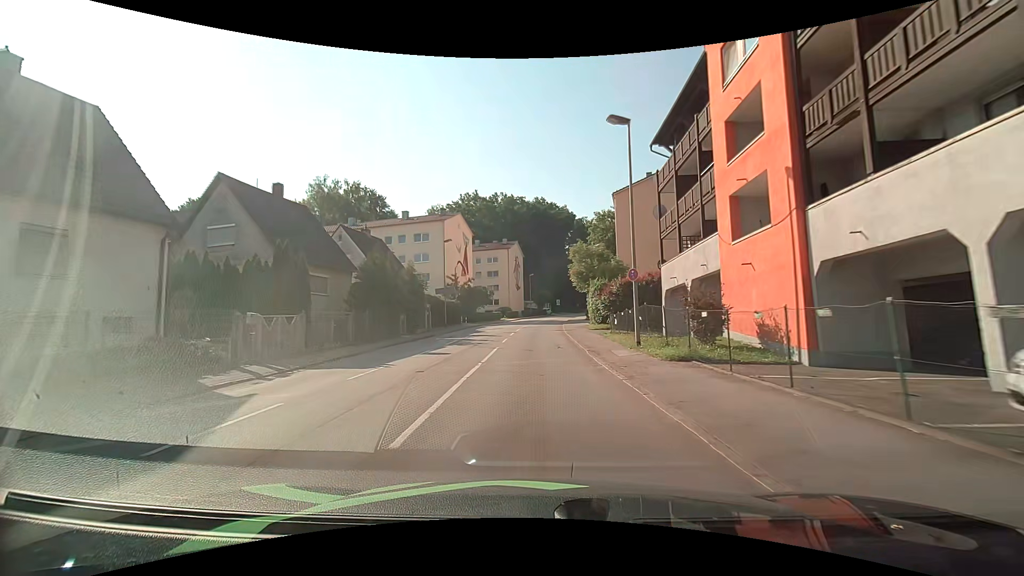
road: tertiary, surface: asphalt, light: Day
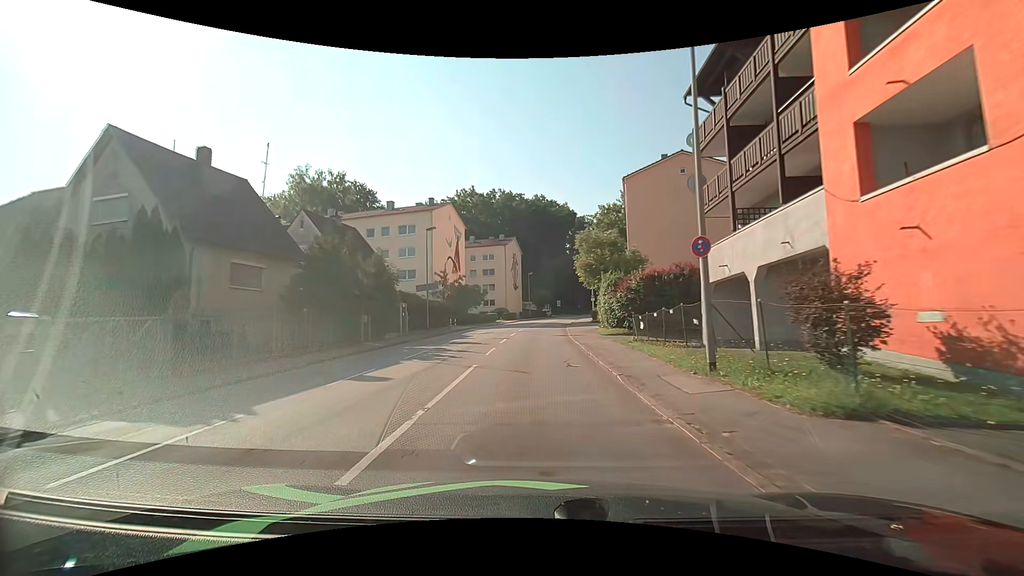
(0.0, +7.0) m; 0°
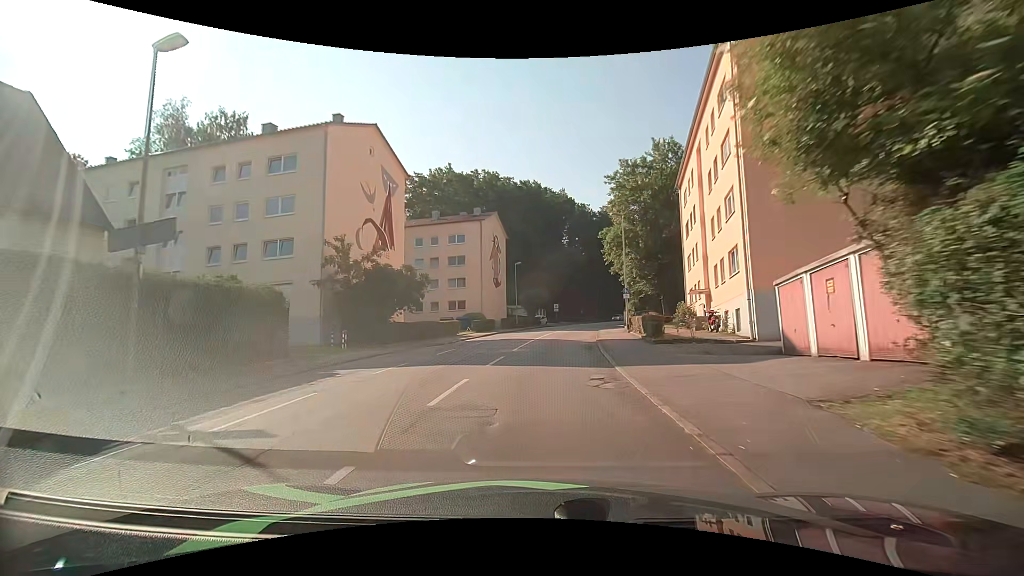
(+0.2, +27.5) m; +1°
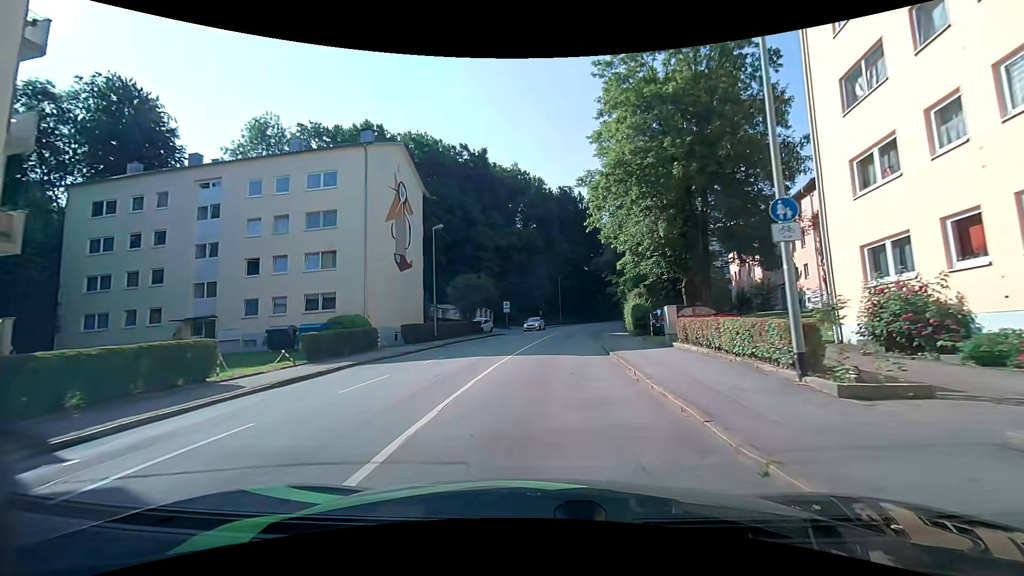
(+0.9, +26.6) m; +6°
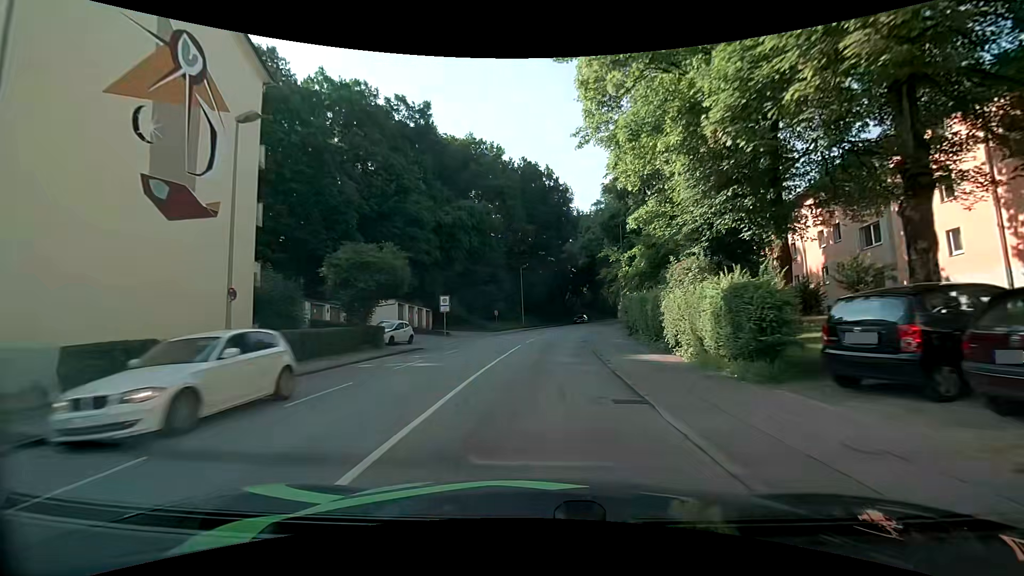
(+0.6, +19.5) m; +3°
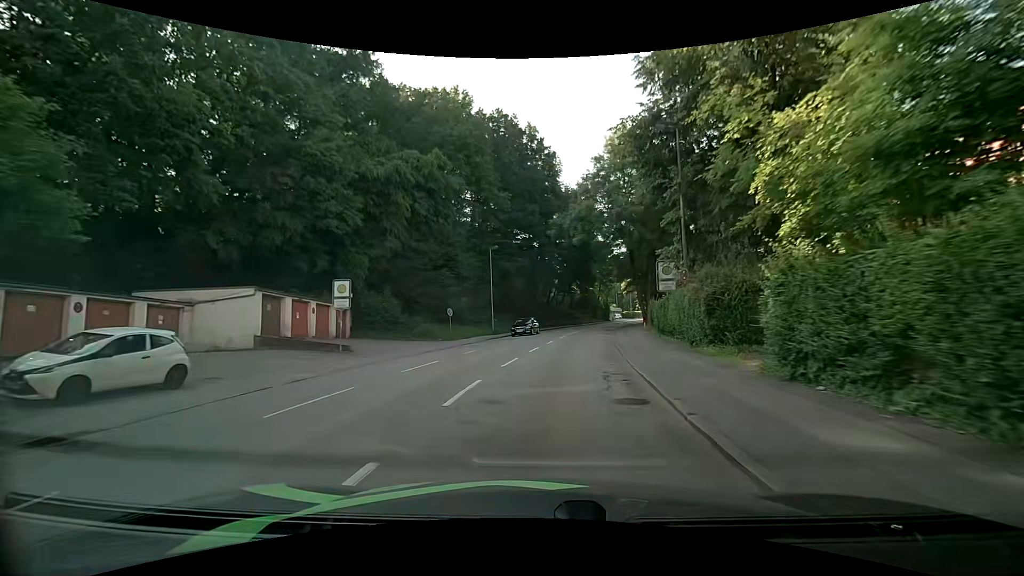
(+0.6, +19.3) m; +2°
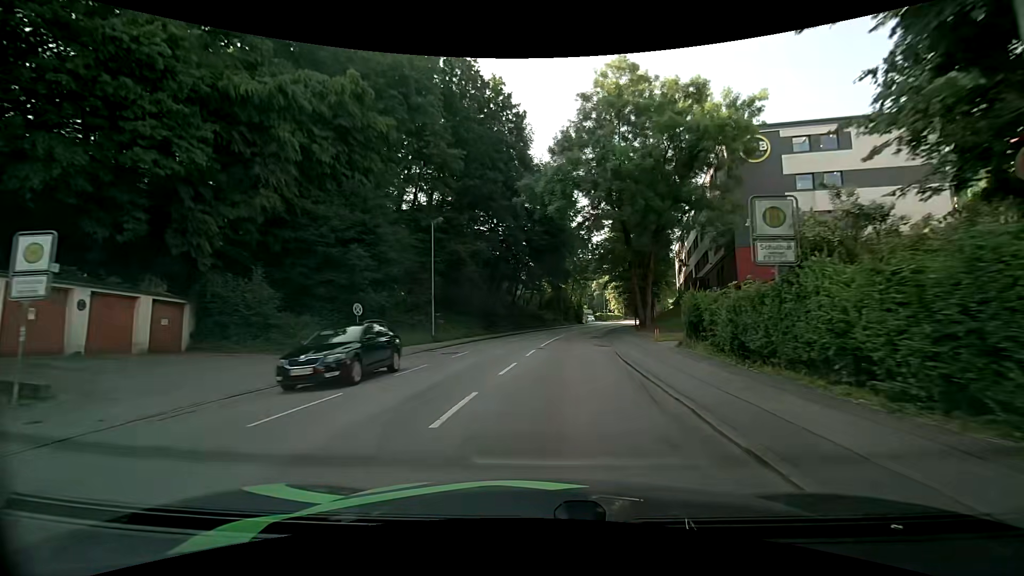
(+0.5, +13.4) m; +4°
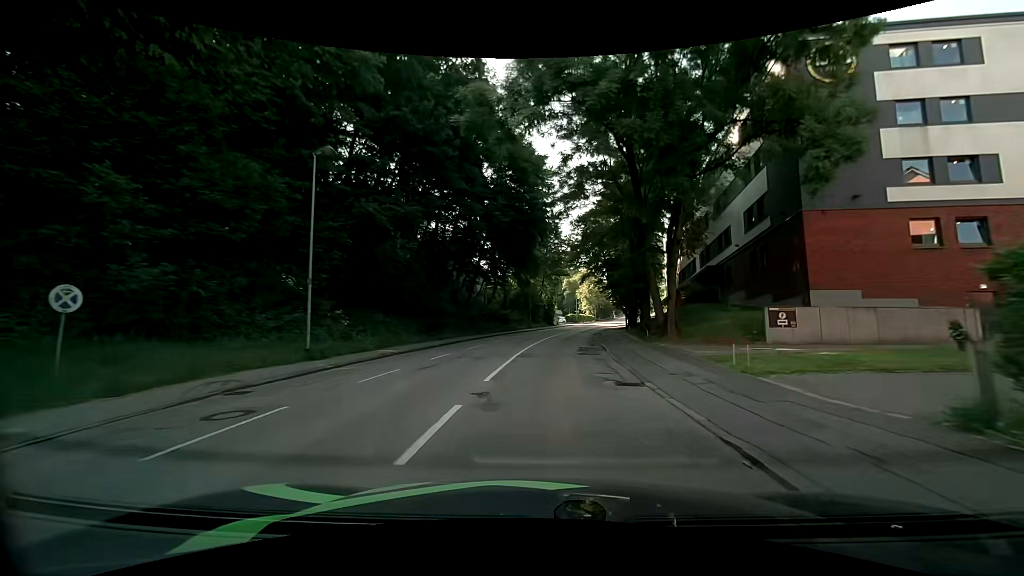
(+0.4, +13.5) m; +4°
(0, +10) (+1, +20) (+2, +30) (+3, +40) (+4, +50) (+6, +60) (+7, +69) (+9, +79) (+11, +89) (+13, +99) m
